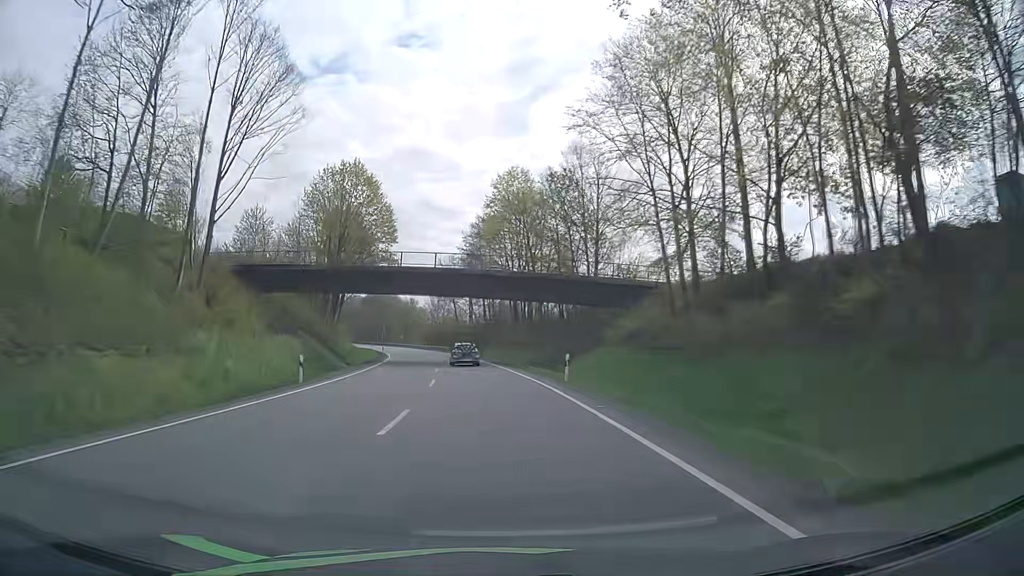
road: primary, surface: asphalt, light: Day
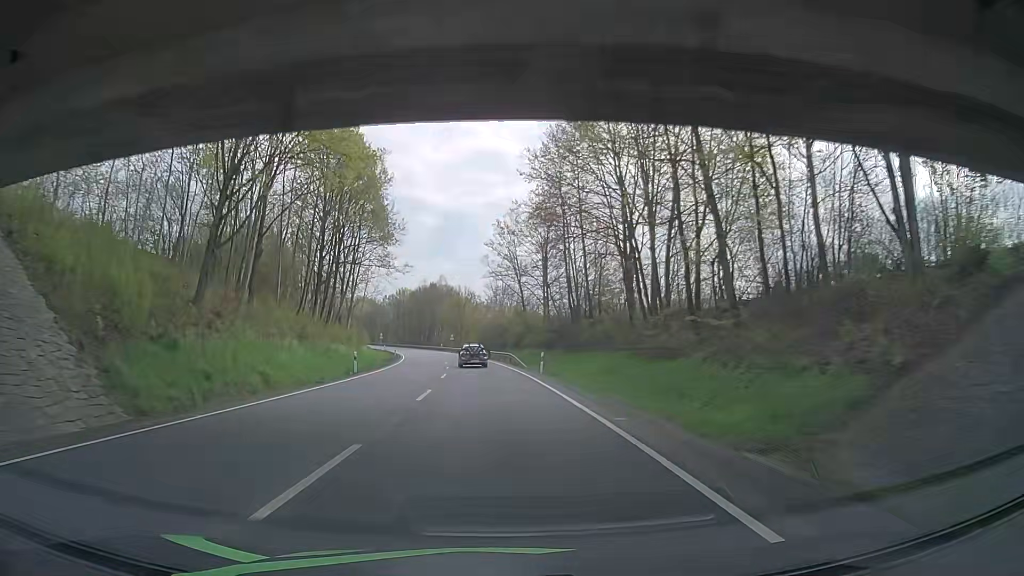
(-2.5, +41.3) m; -7°
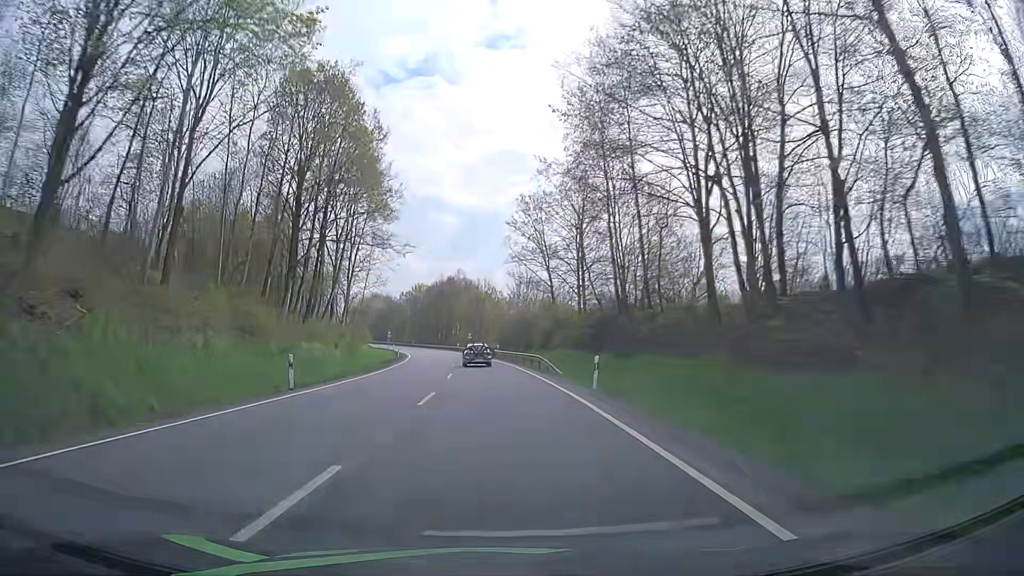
(-0.2, +13.8) m; -2°
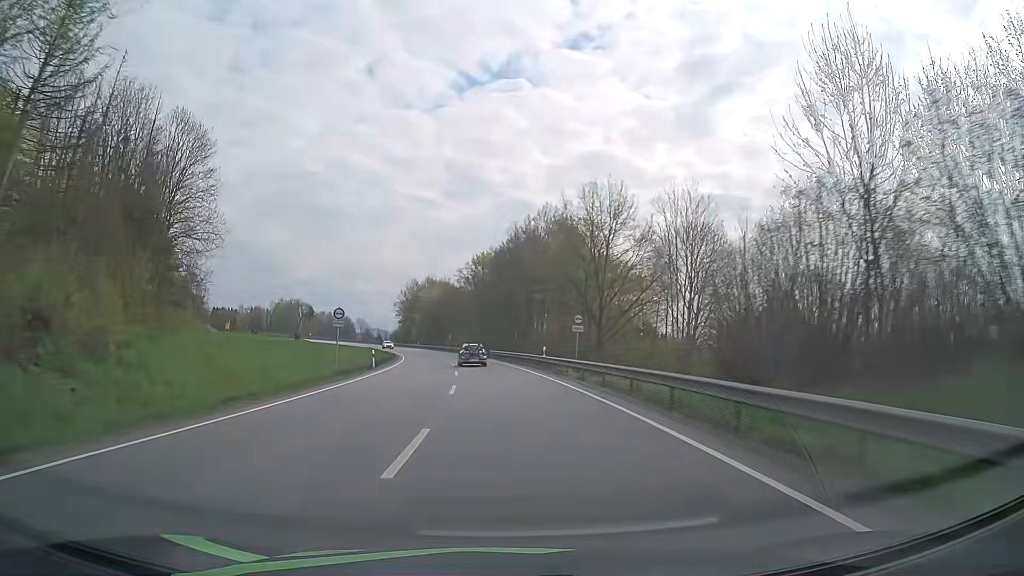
(-4.9, +68.7) m; -8°
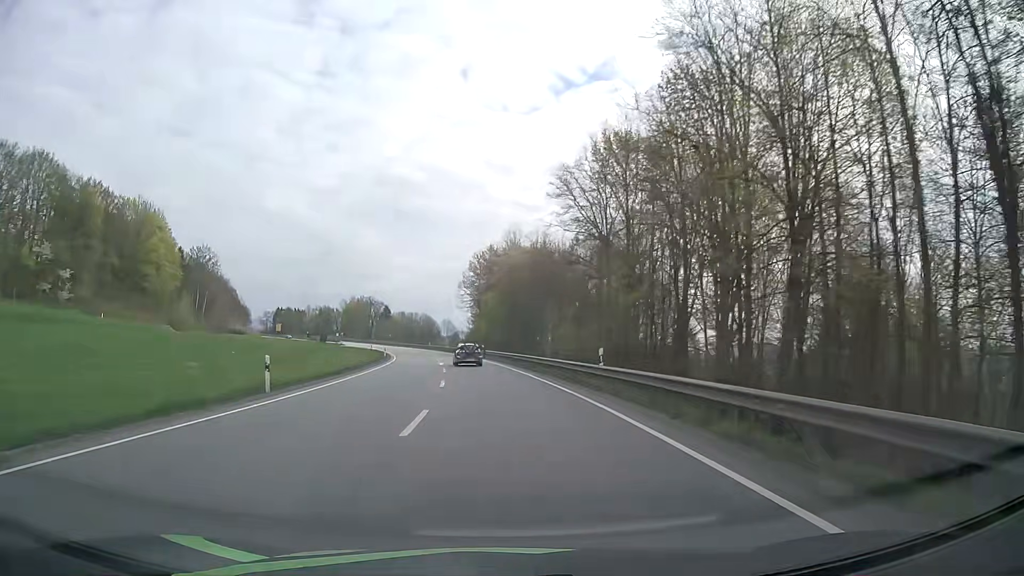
(-5.1, +68.8) m; -9°
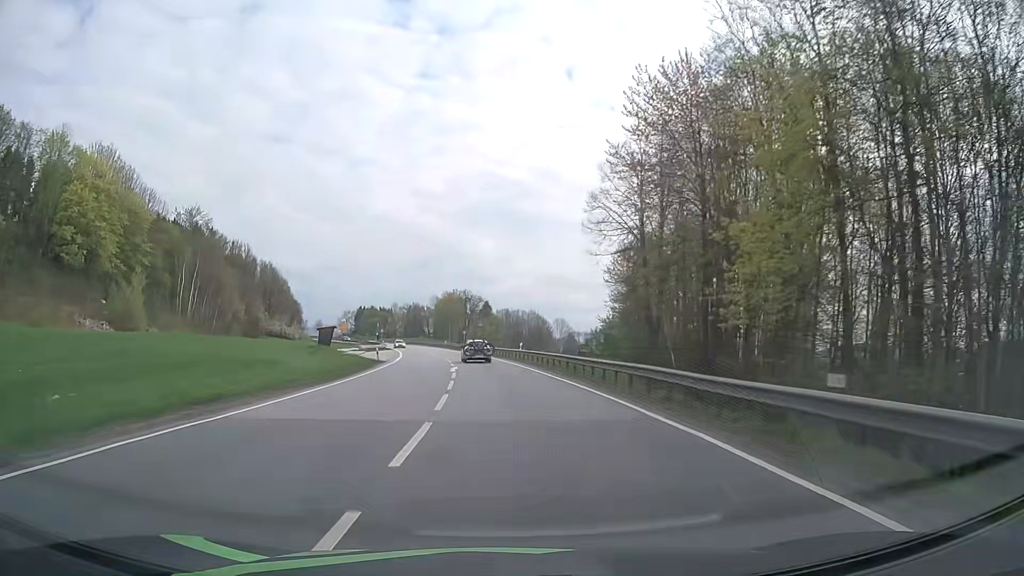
(-6.3, +69.2) m; -10°
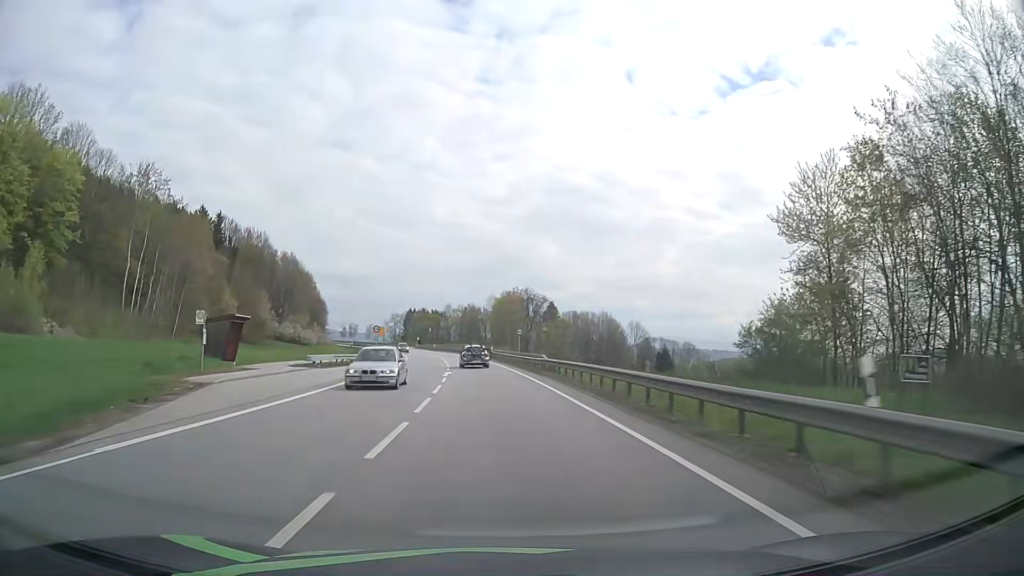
(-1.8, +41.7) m; -5°
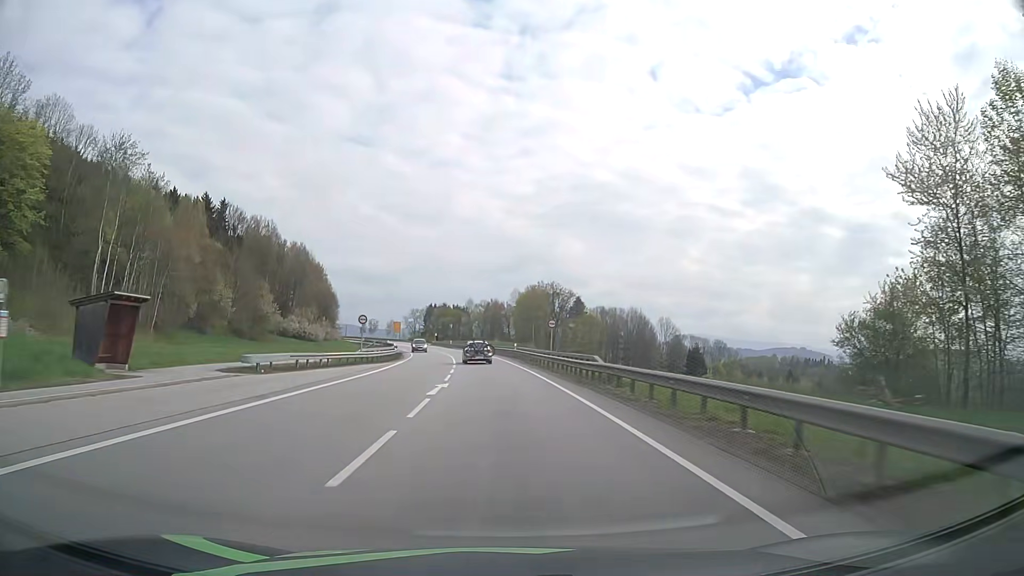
(-0.3, +13.9) m; -2°
(0, +10) (0, +20) (-1, +30) (-2, +40) (-3, +50) (-4, +60) (-5, +70) (-6, +80) (-8, +90) (-10, +99) m
